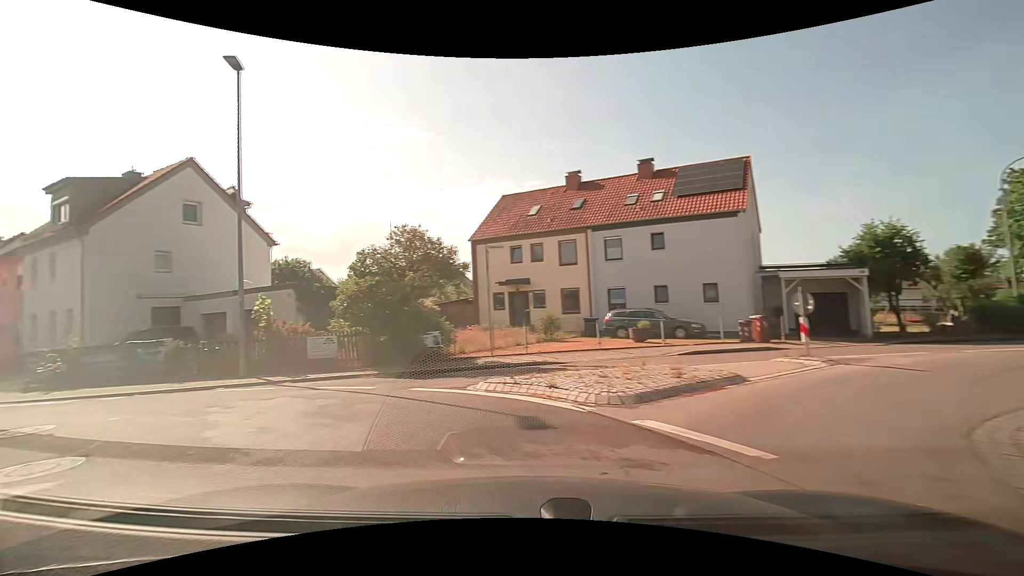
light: Day
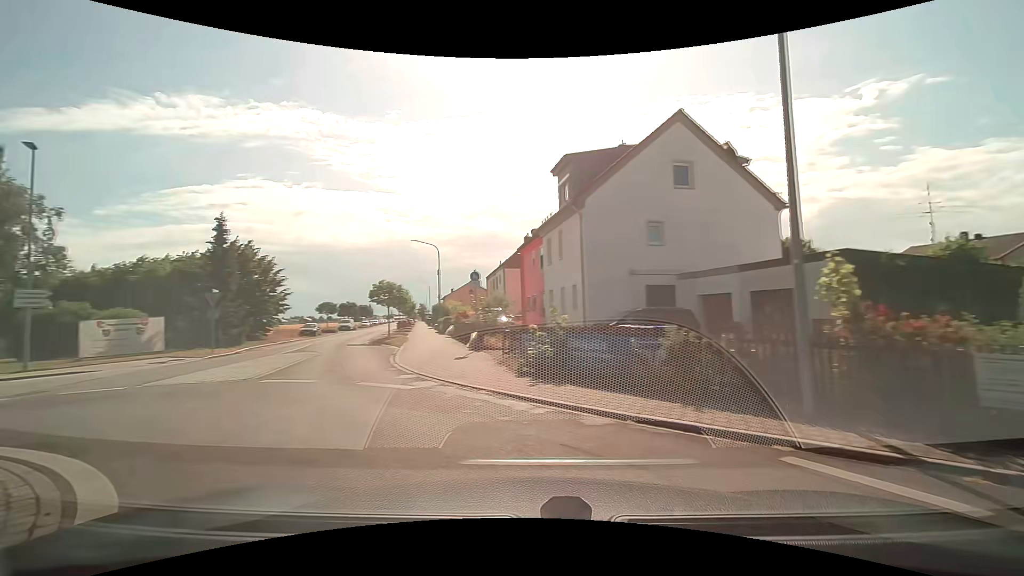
(-3.4, +7.0) m; -49°
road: tertiary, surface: asphalt
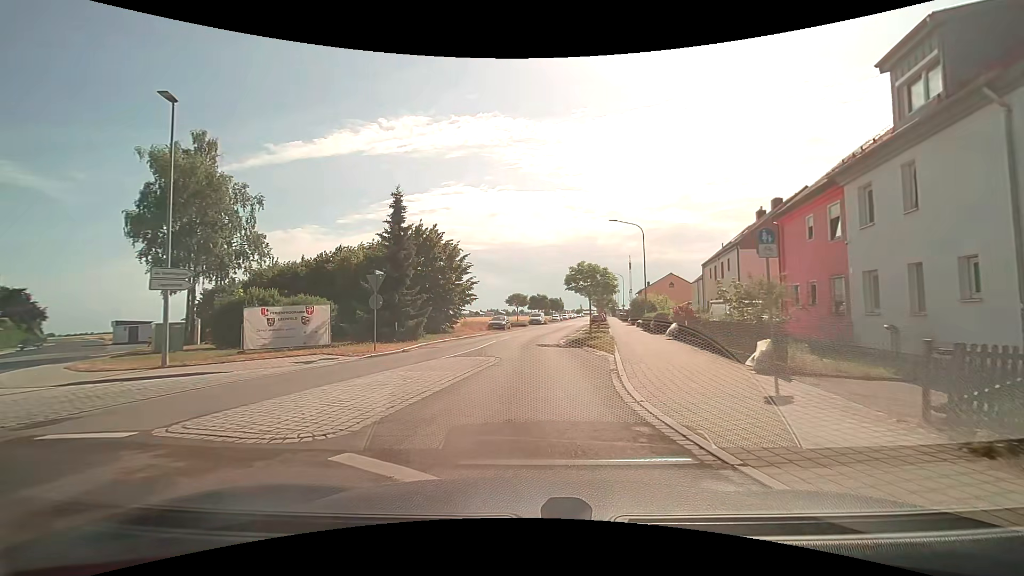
(-2.7, +8.2) m; -25°
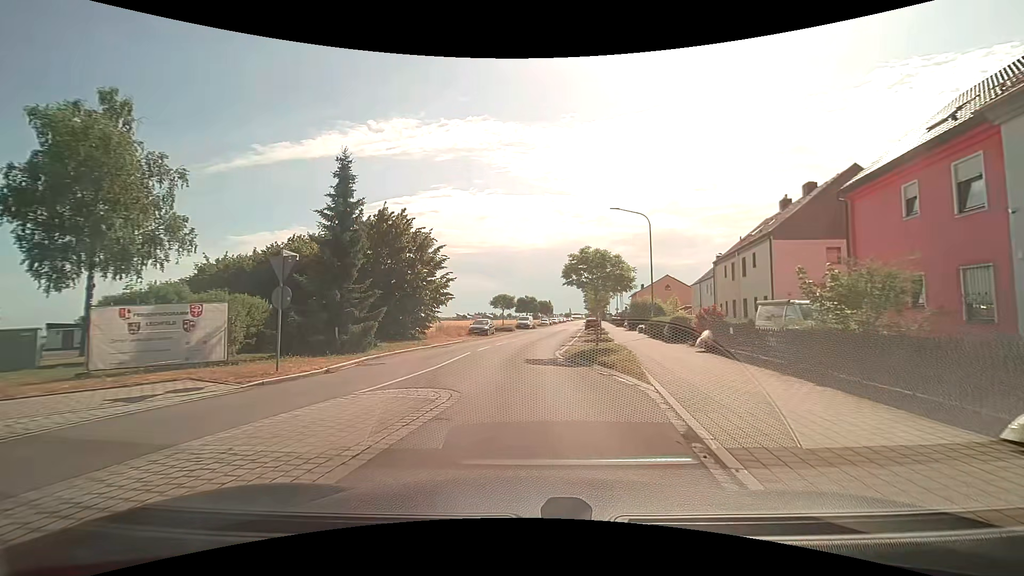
(0.0, +6.7) m; +1°
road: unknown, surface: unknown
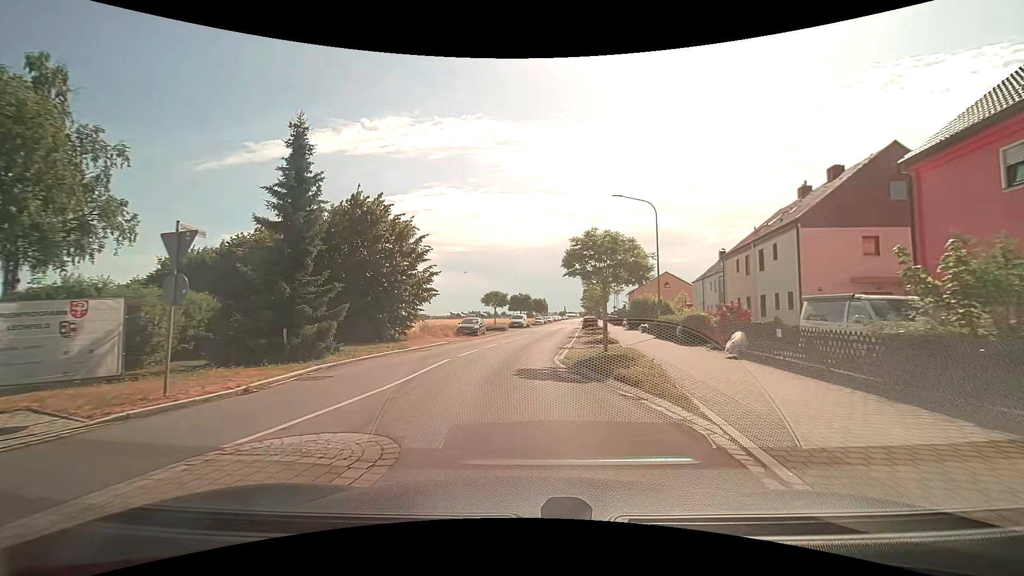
(+0.1, +3.7) m; +1°
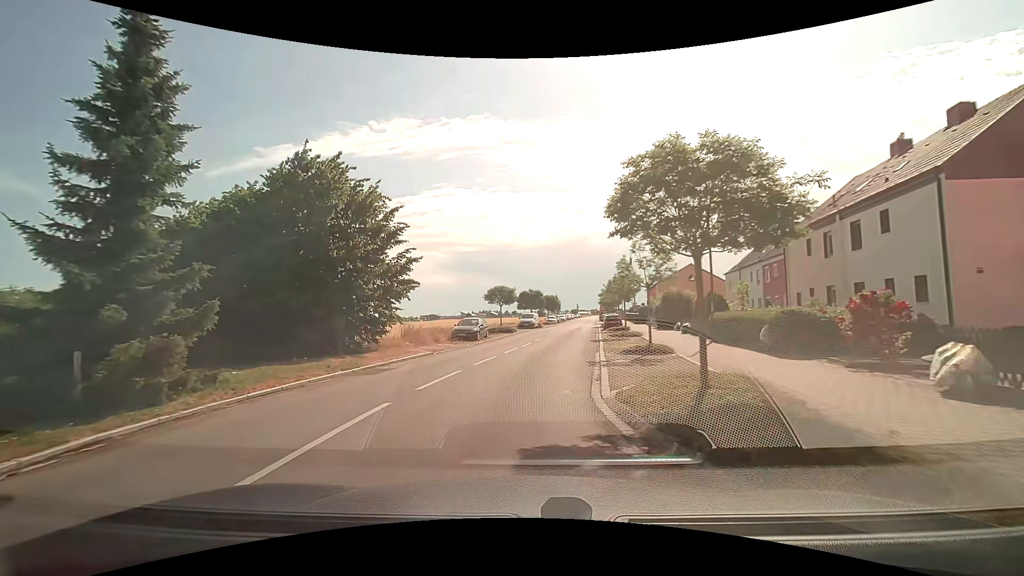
(0.0, +7.9) m; -1°
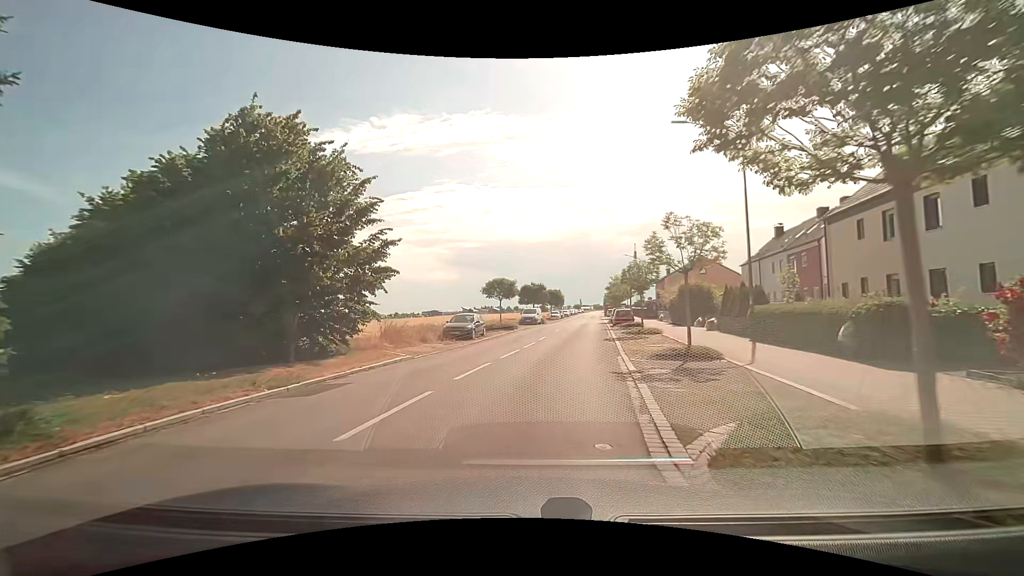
(0.0, +4.1) m; -1°
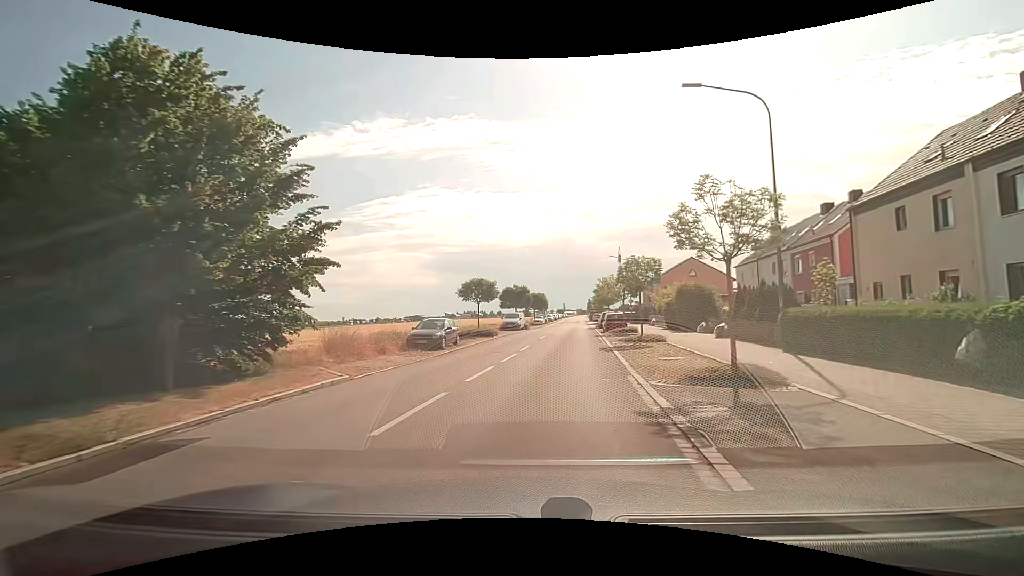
(+0.1, +4.3) m; +2°
(0, +10) (+1, +20) (+3, +30) (+4, +40) (+5, +50) (+6, +60) (+14, +66) (+23, +65) (+33, +64) (+43, +62) m
